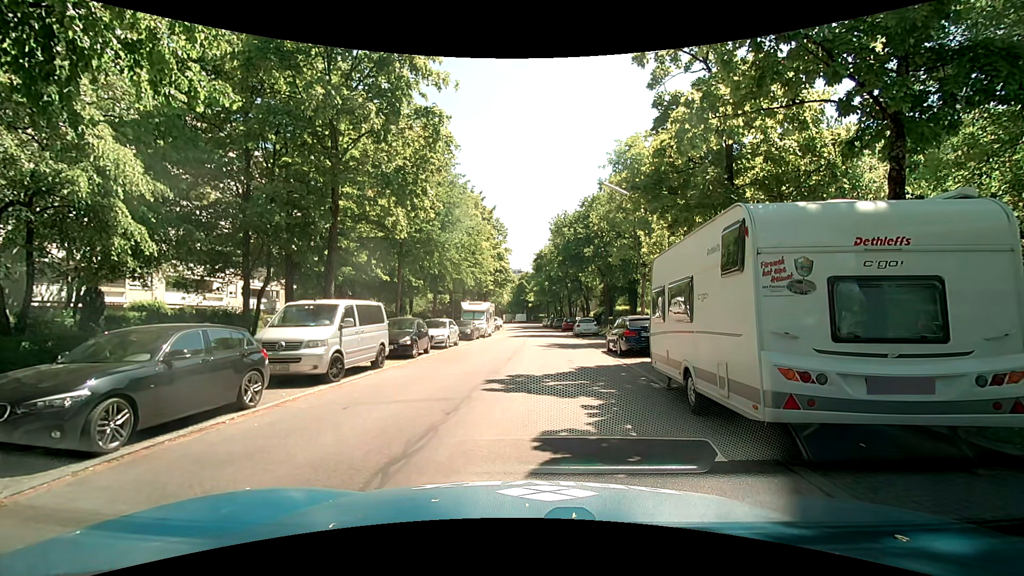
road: residential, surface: asphalt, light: Day
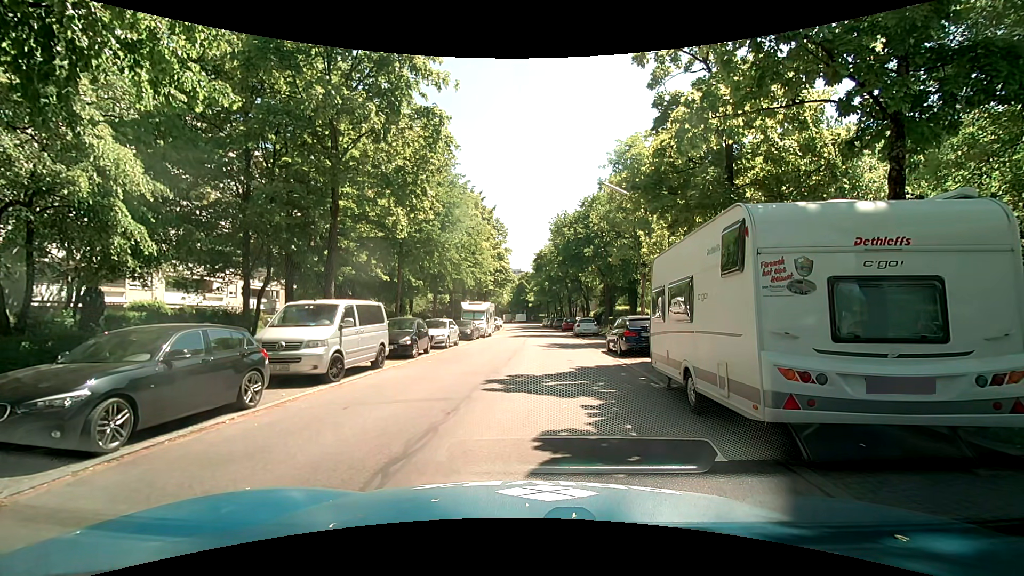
(0.0, 0.0) m; 0°
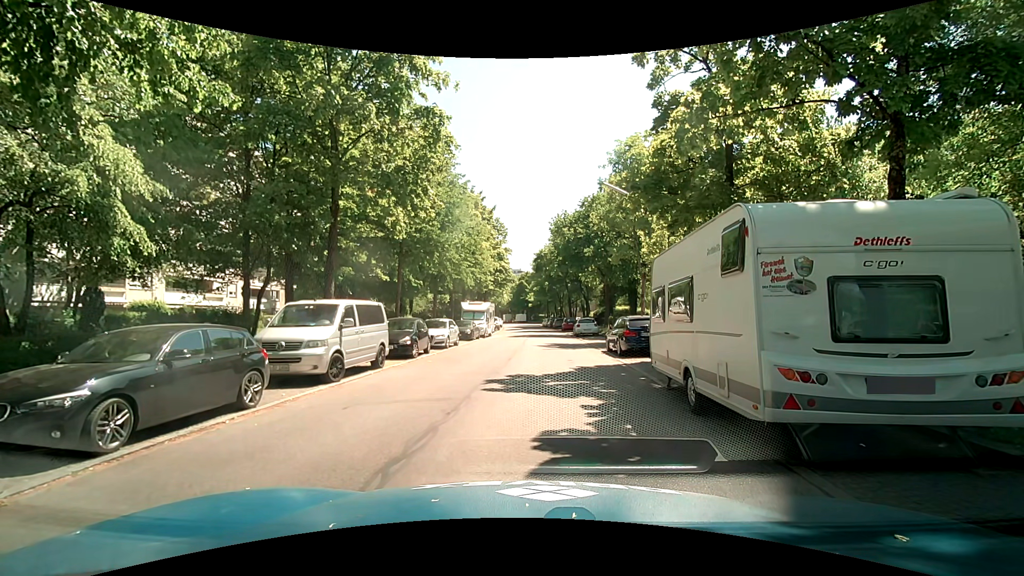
(0.0, 0.0) m; 0°
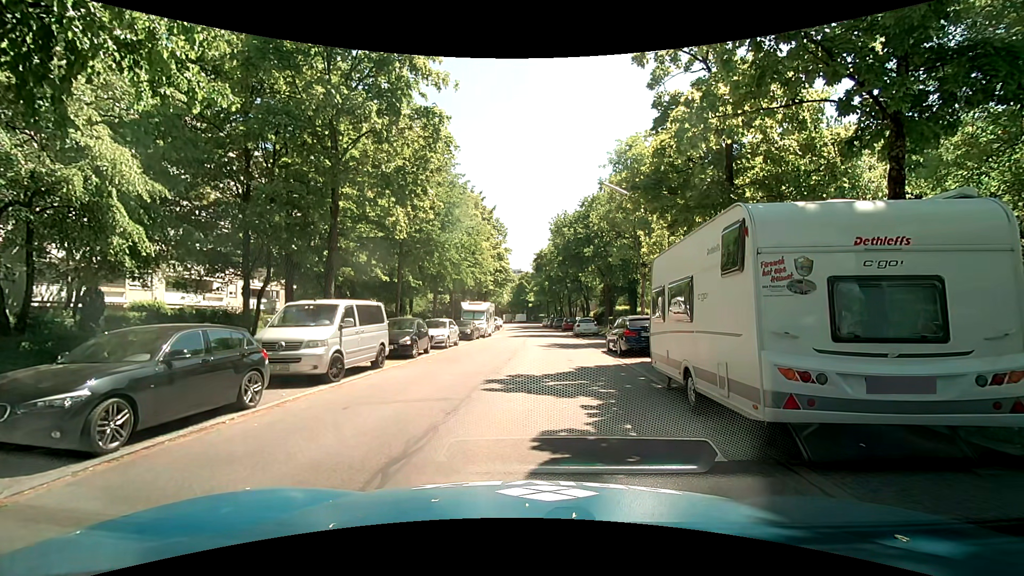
(0.0, 0.0) m; 0°
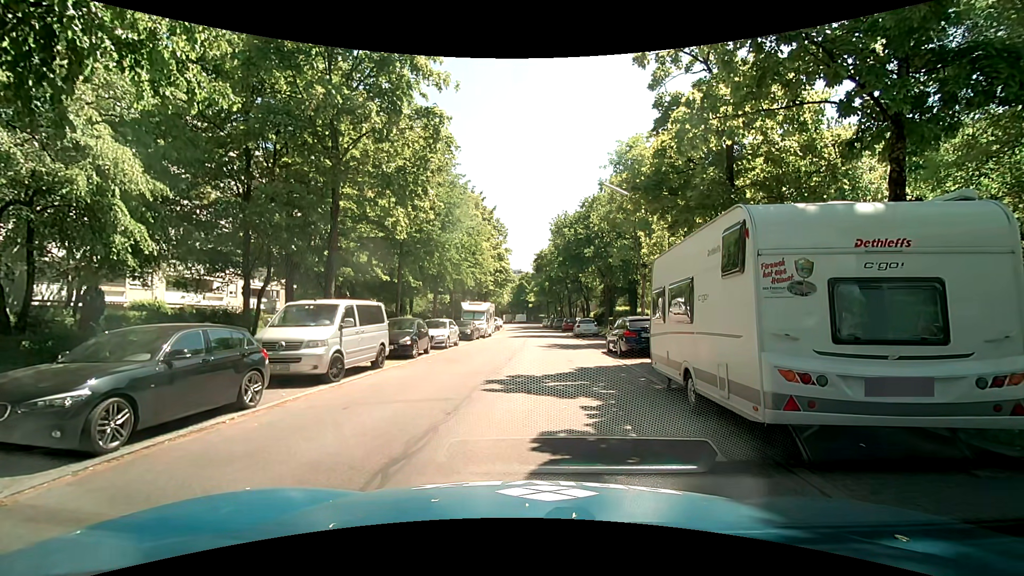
(0.0, 0.0) m; 0°
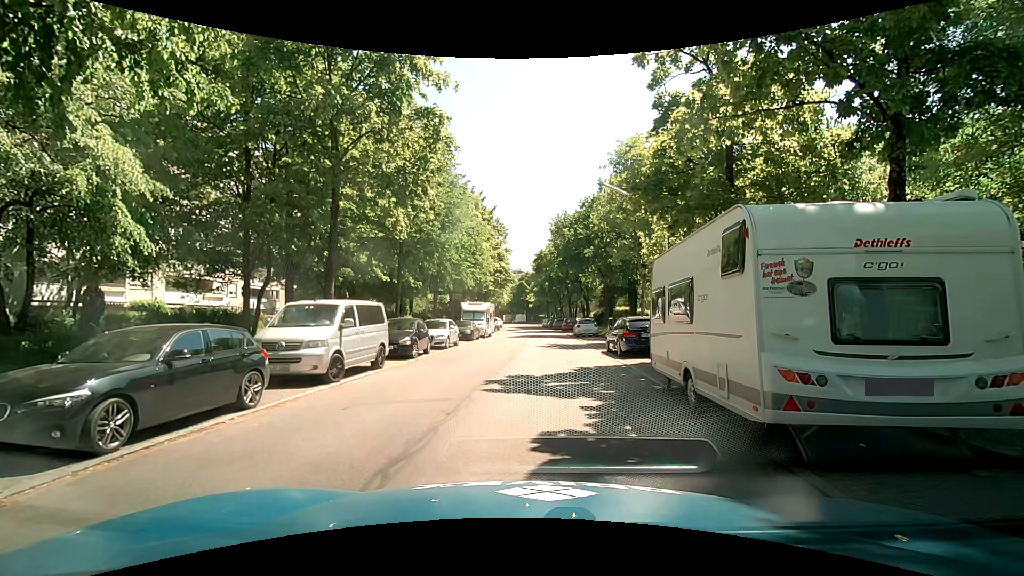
(0.0, 0.0) m; 0°
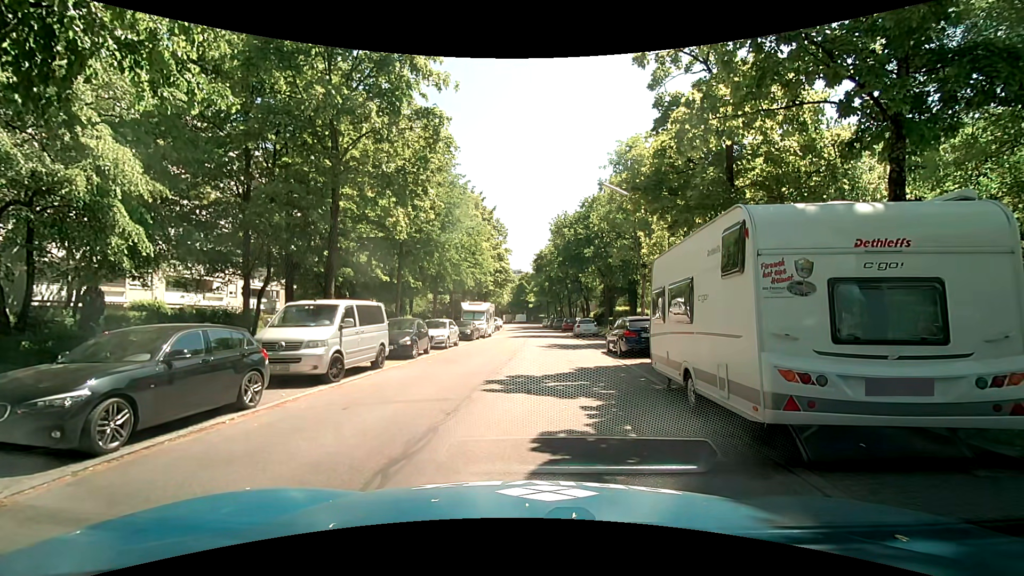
(0.0, 0.0) m; 0°
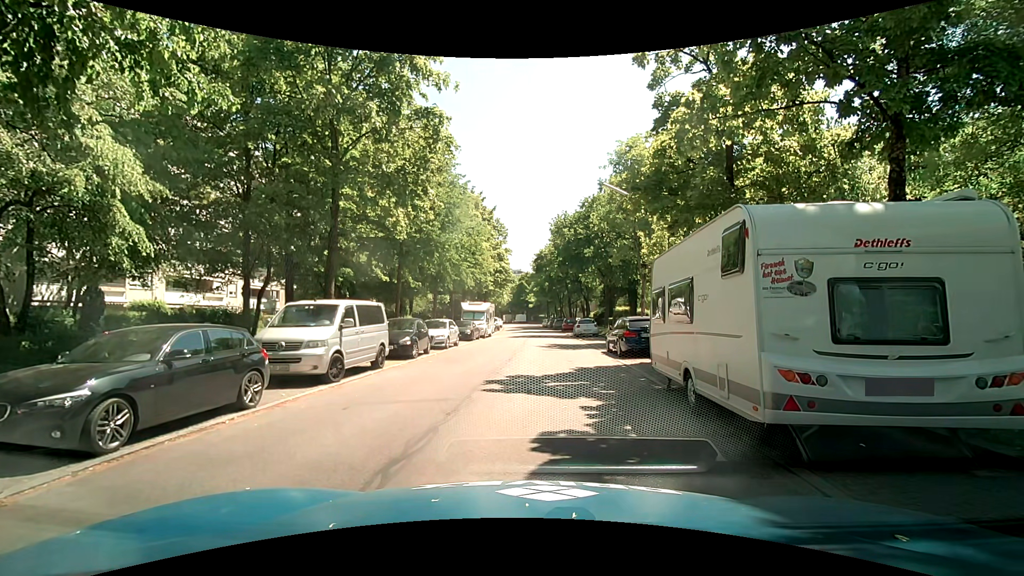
(0.0, 0.0) m; 0°
